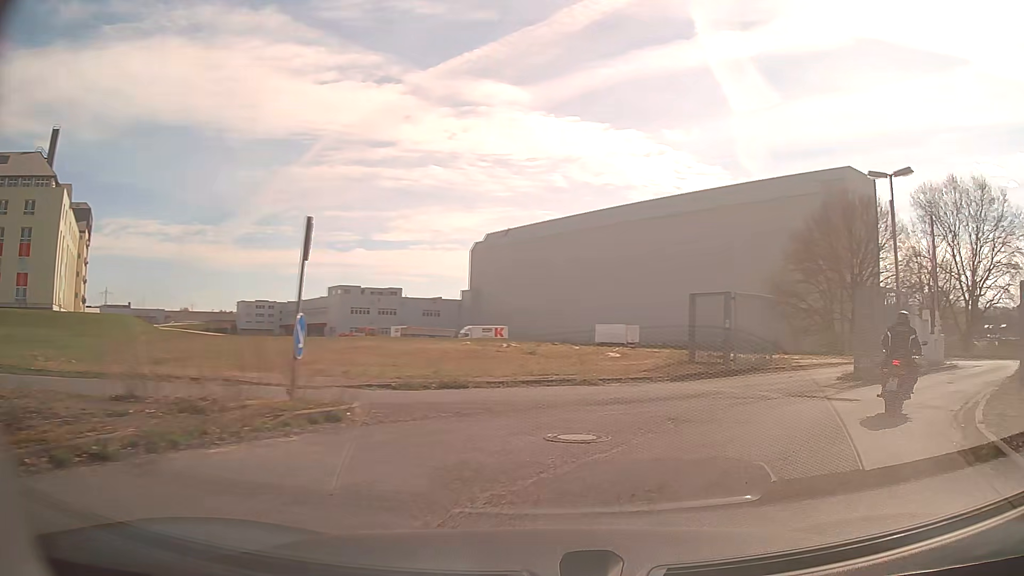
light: Day
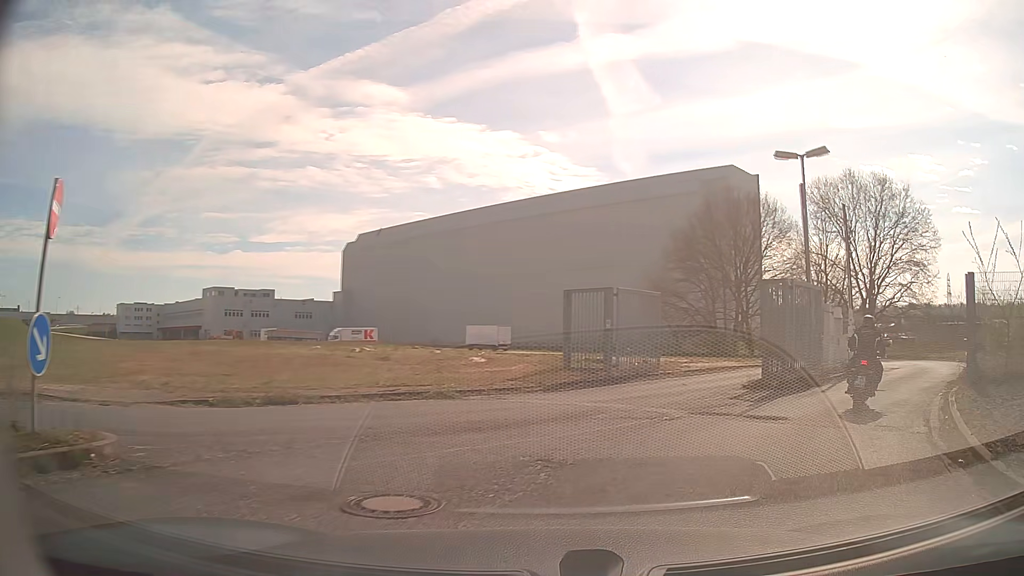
(+0.5, +2.9) m; +14°
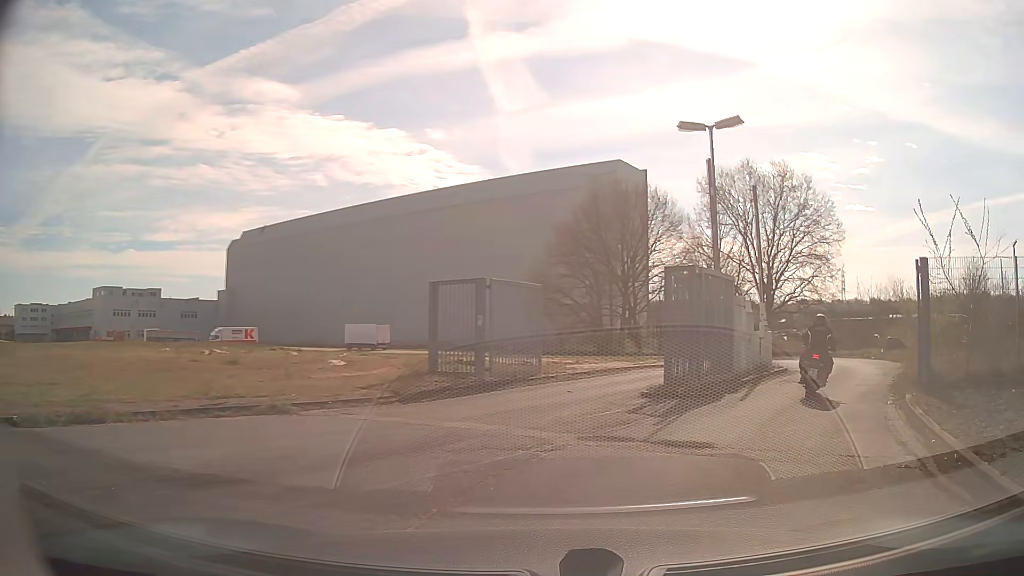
(+0.2, +2.8) m; +11°
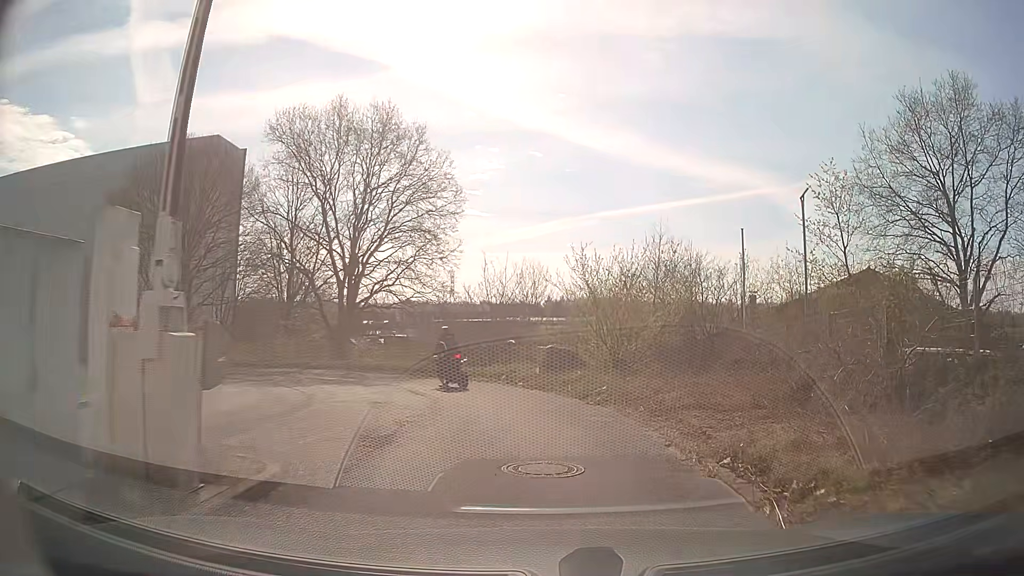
(+5.2, +14.9) m; +32°
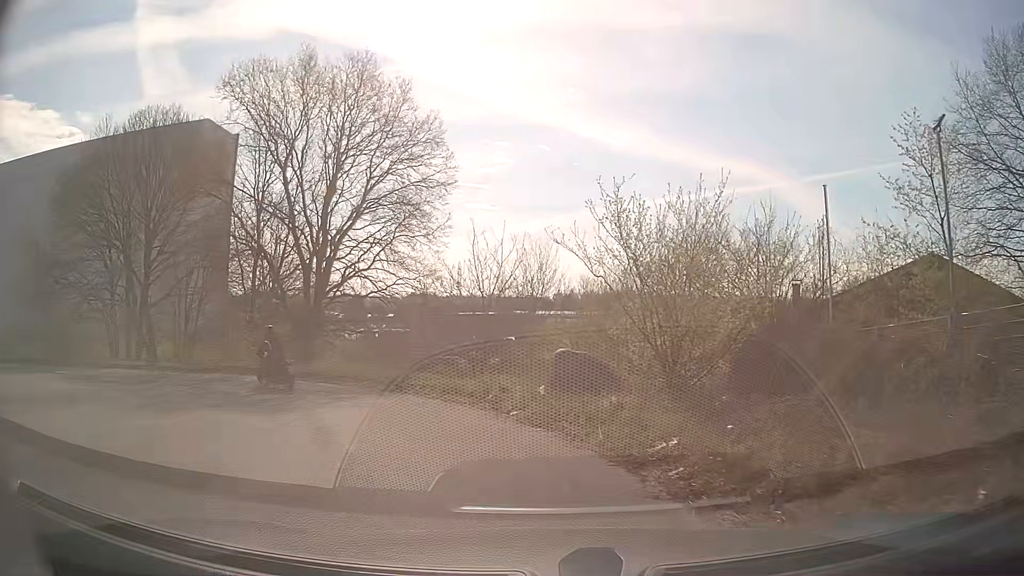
(0.0, +7.3) m; -1°
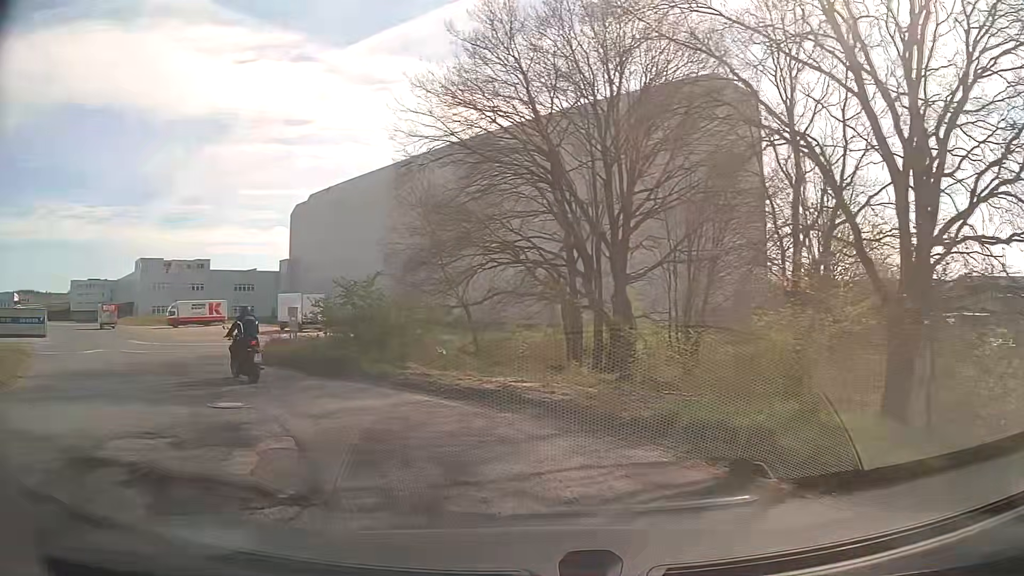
(-6.0, +16.5) m; -47°
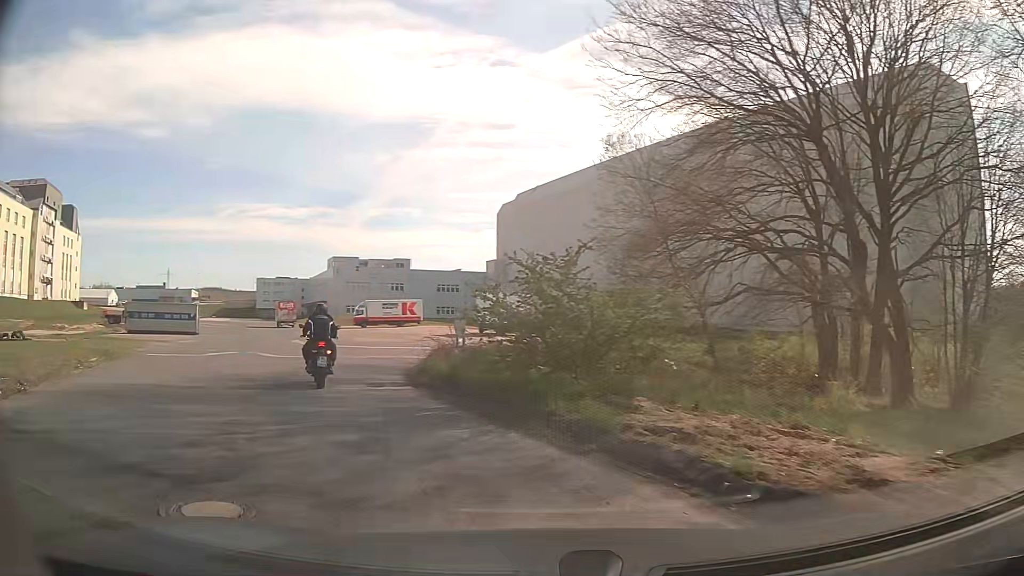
(-0.9, +6.6) m; -18°
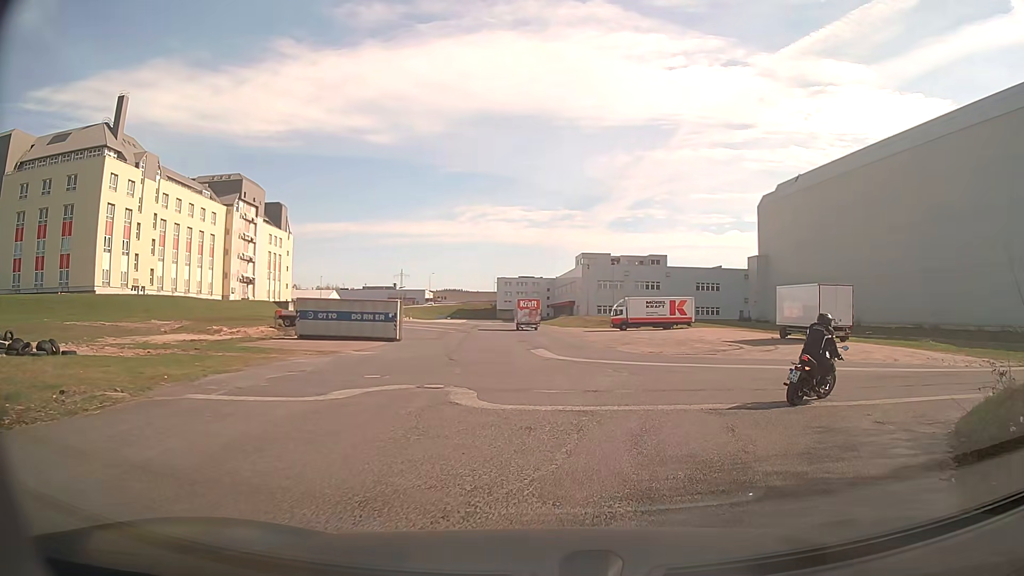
(-4.3, +14.3) m; -20°
